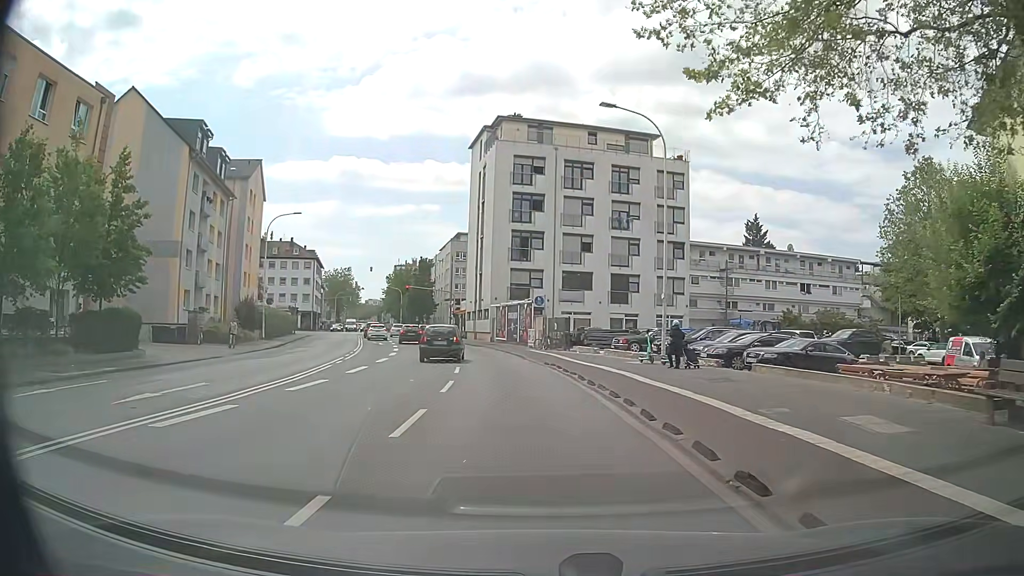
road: primary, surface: asphalt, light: Day
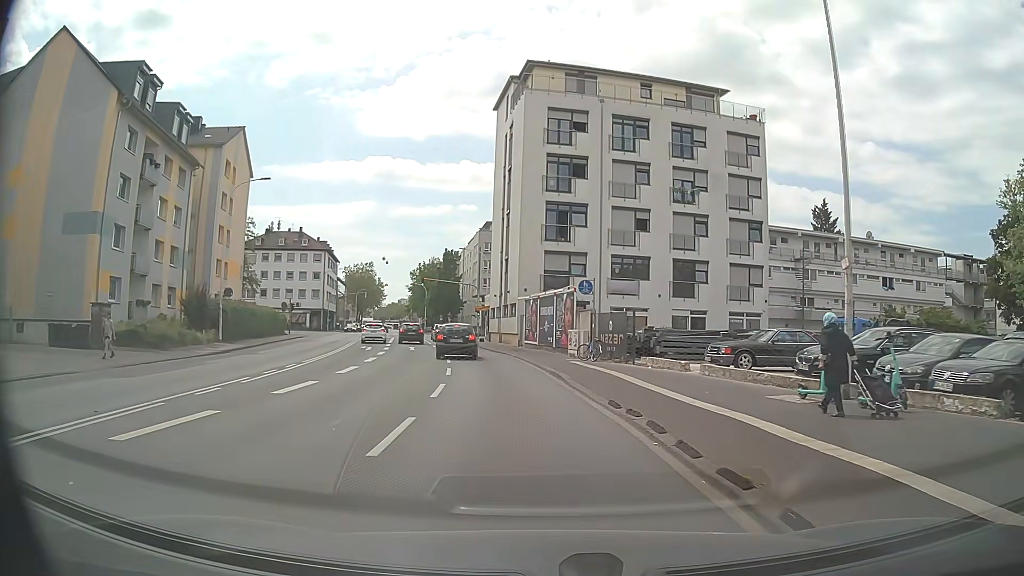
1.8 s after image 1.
(-0.5, +13.4) m; -4°
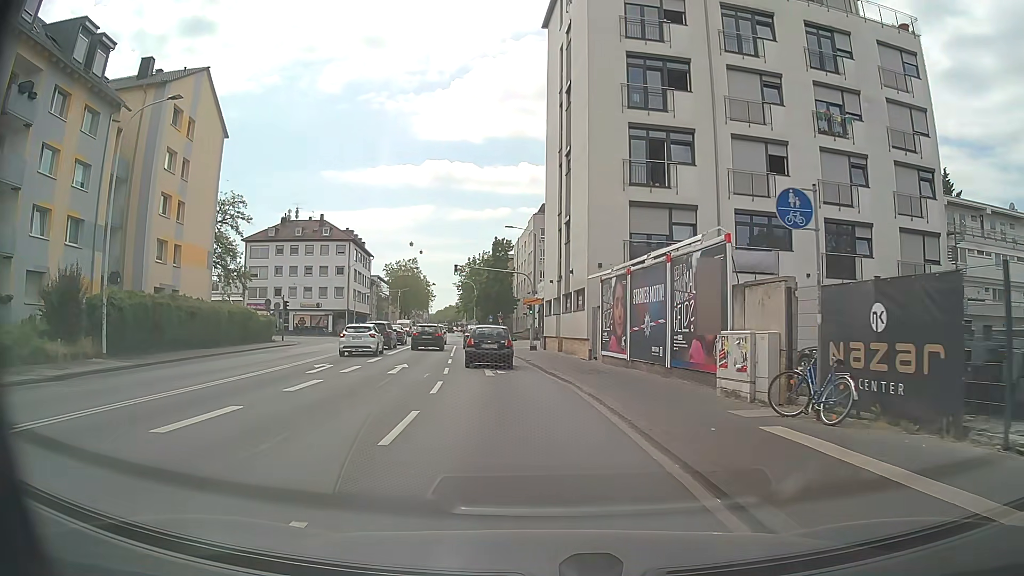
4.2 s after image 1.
(-0.7, +17.6) m; -5°
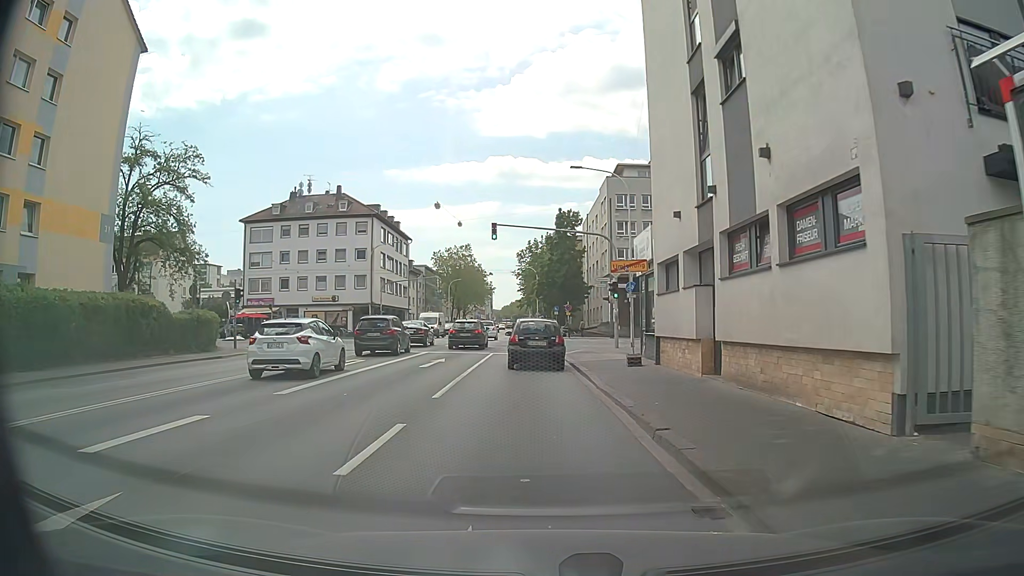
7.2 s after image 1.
(-1.1, +19.8) m; -5°
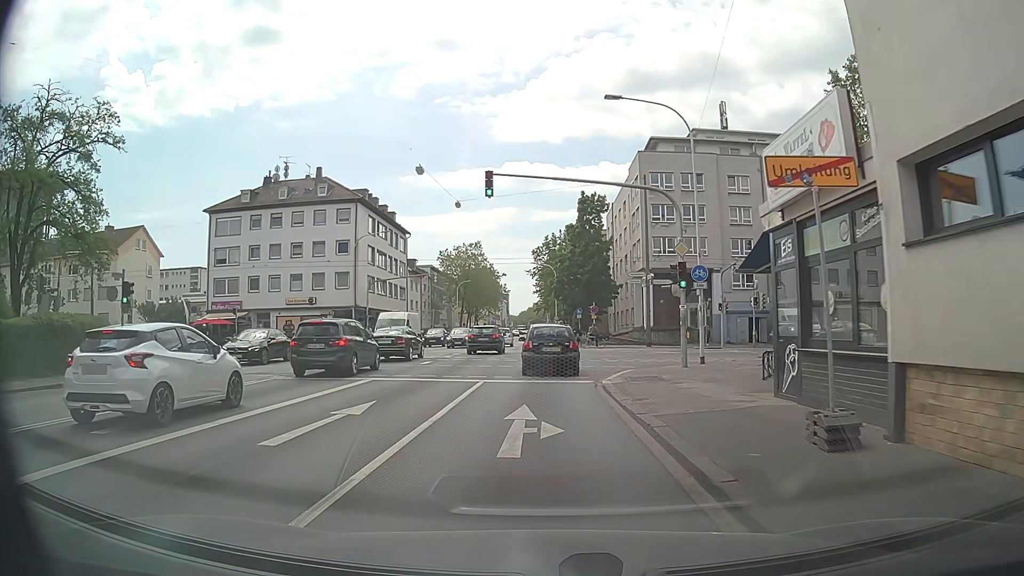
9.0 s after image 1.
(-0.5, +12.5) m; -5°
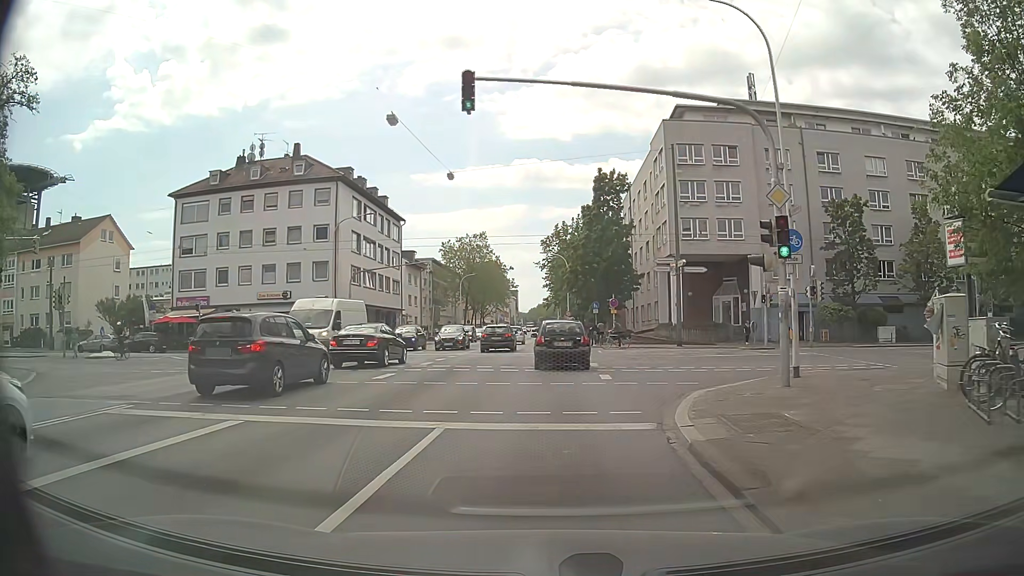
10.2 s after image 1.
(+0.2, +8.3) m; +1°
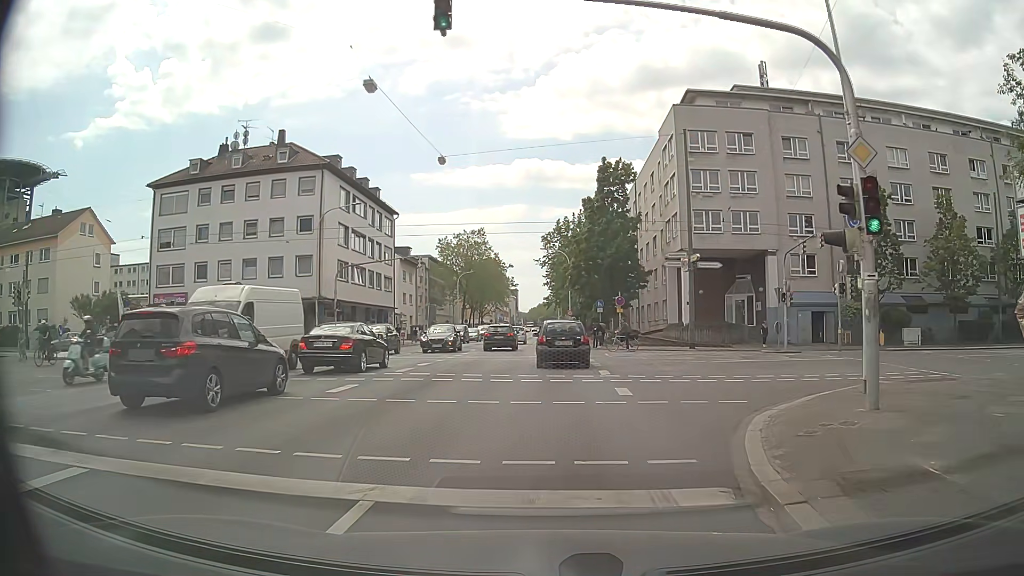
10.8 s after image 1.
(0.0, +3.7) m; 0°
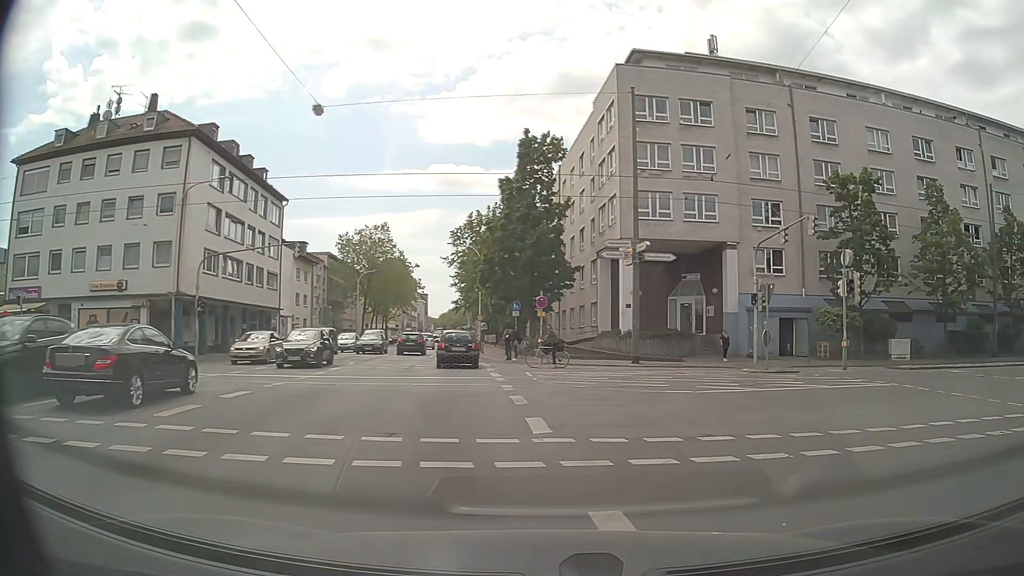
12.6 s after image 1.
(+0.2, +9.0) m; +7°
(+3, +9) (+12, +14) (+22, +16) (+32, +17) (+42, +19) (+52, +20) (+62, +22) (+71, +23) (+81, +24) (+91, +25) m
